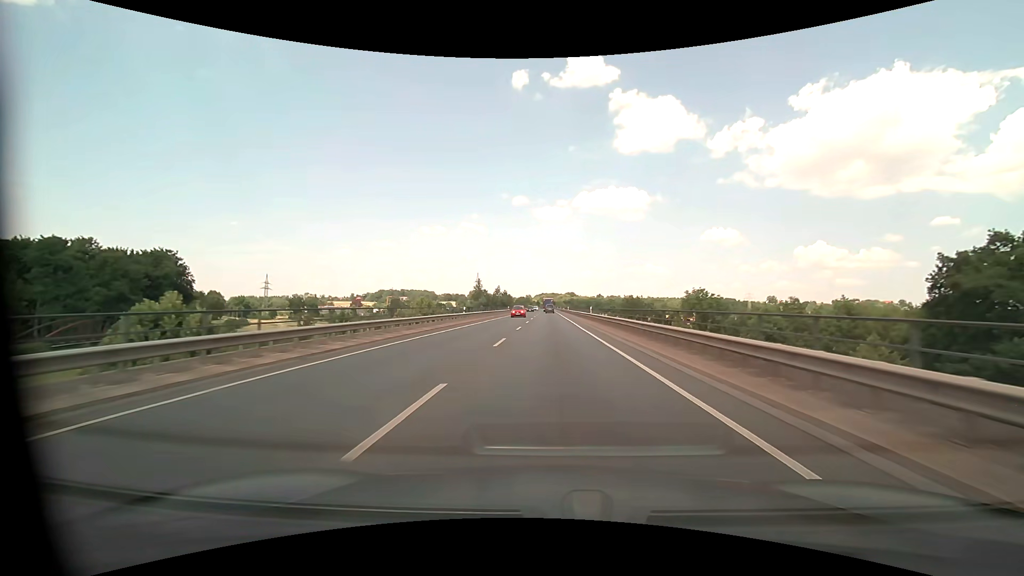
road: primary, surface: asphalt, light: Day
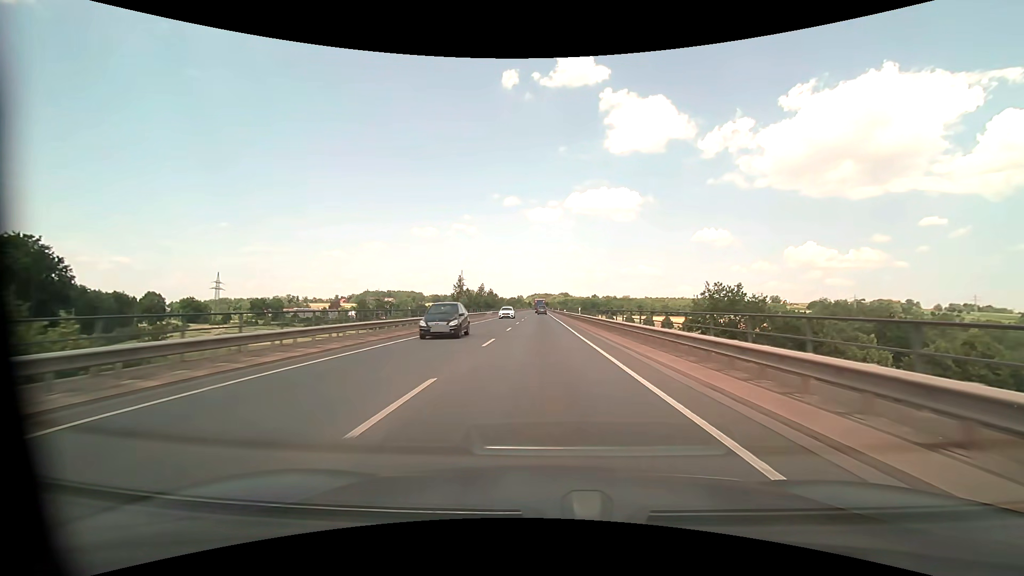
(+0.7, +47.4) m; +1°
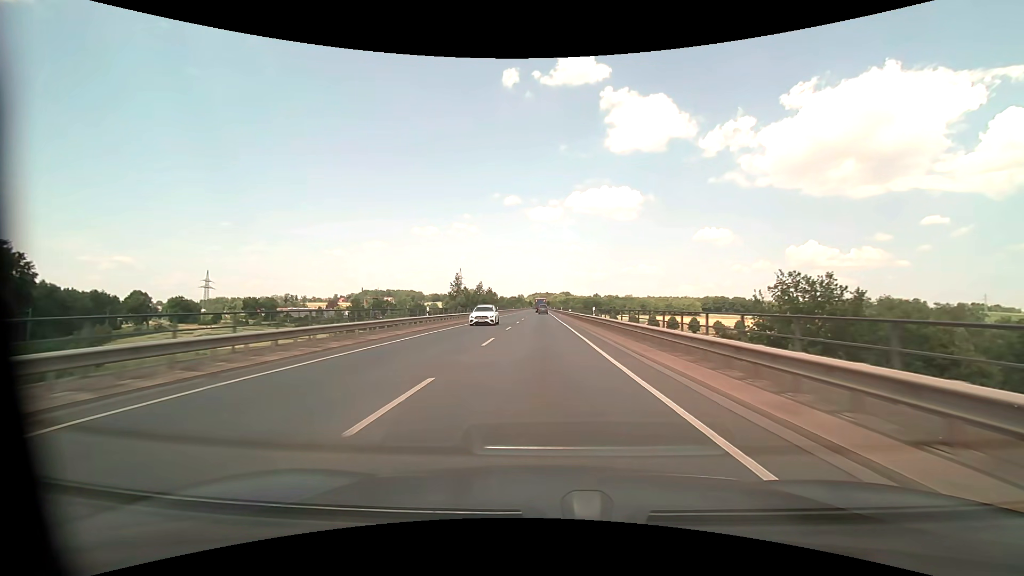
(0.0, +12.0) m; 0°
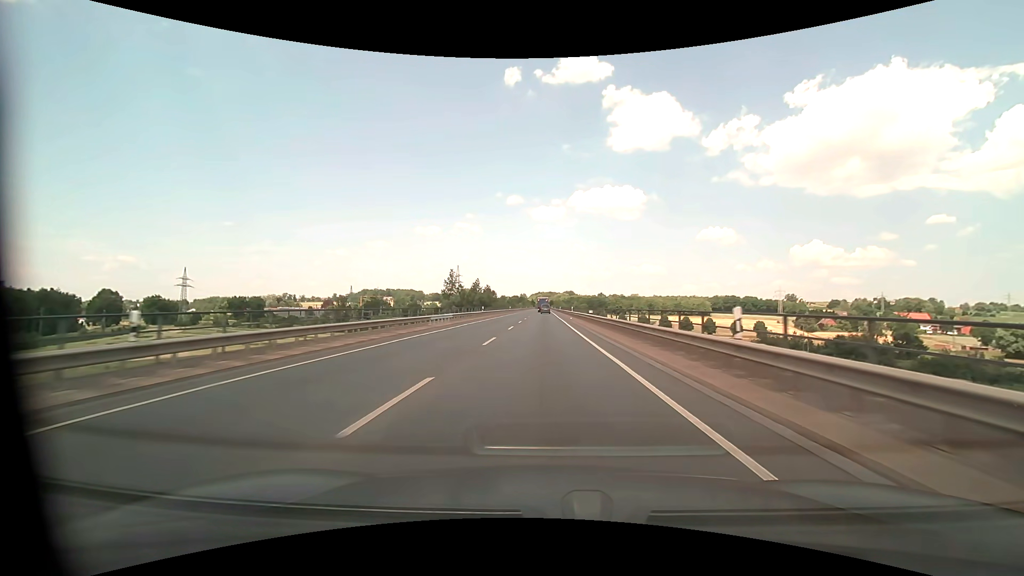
(-0.1, +24.2) m; 0°
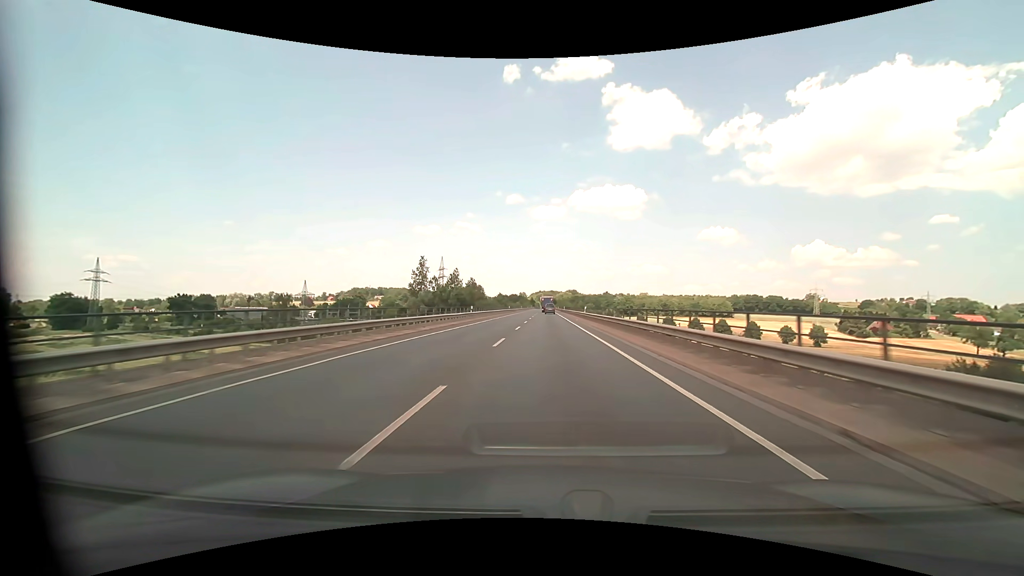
(-0.4, +61.1) m; 0°
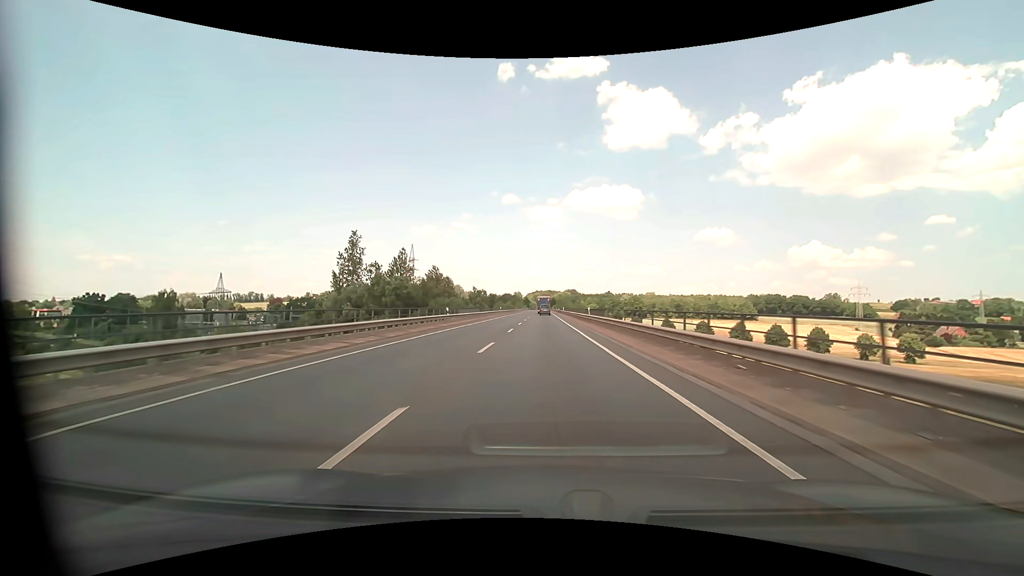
(+0.5, +61.8) m; 0°
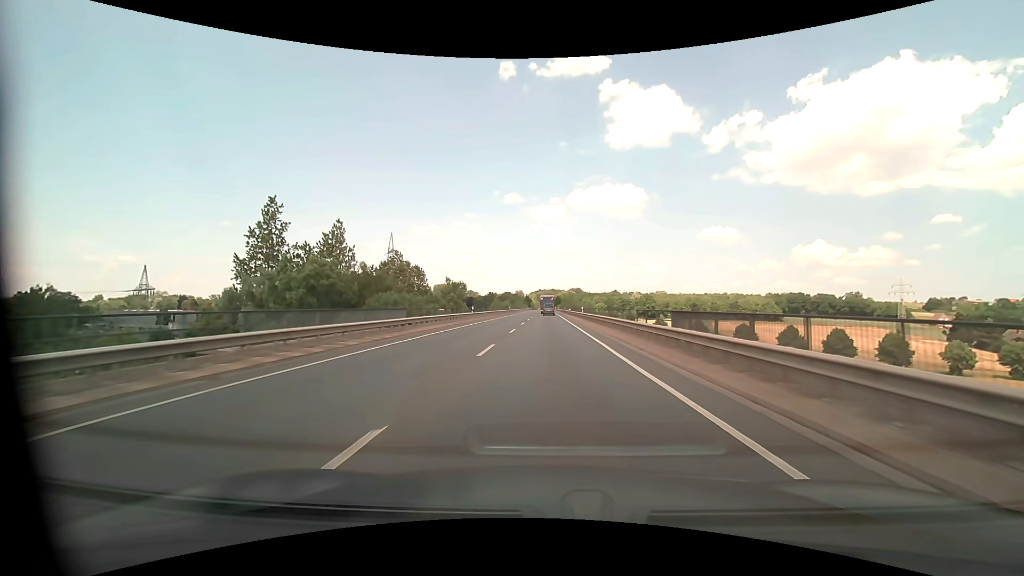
(-0.1, +37.2) m; 0°
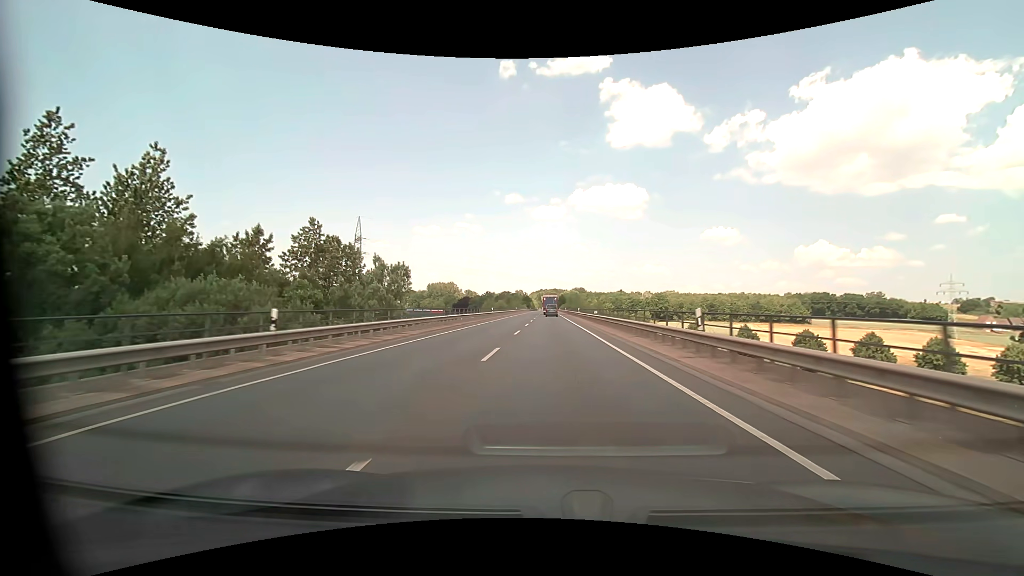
(-0.1, +37.2) m; 0°
(0, +10) (0, +20) (0, +30) (0, +40) (0, +50) (0, +60) (0, +70) (+1, +80) (+1, +90) (+1, +100) m
